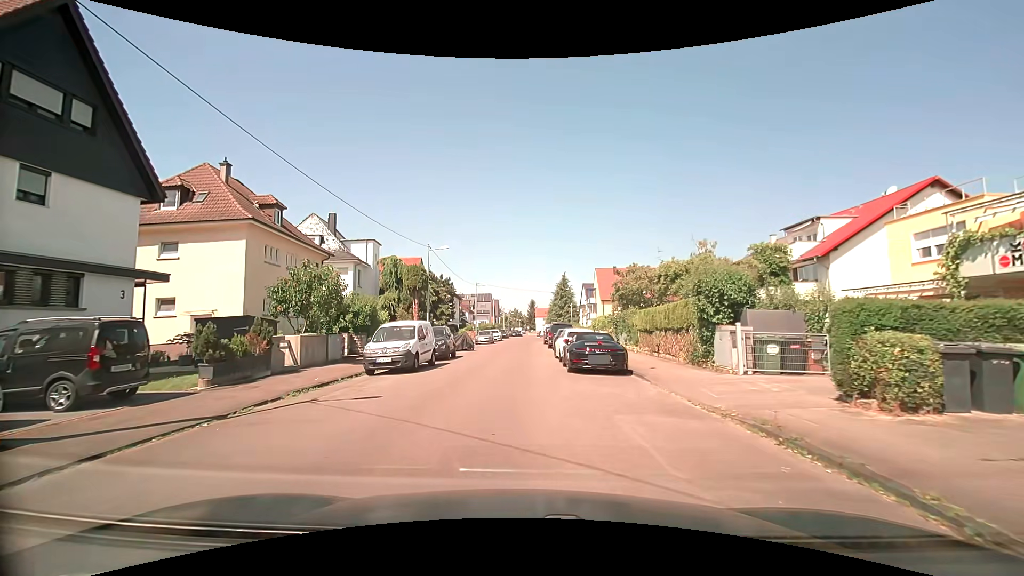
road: residential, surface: asphalt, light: Day
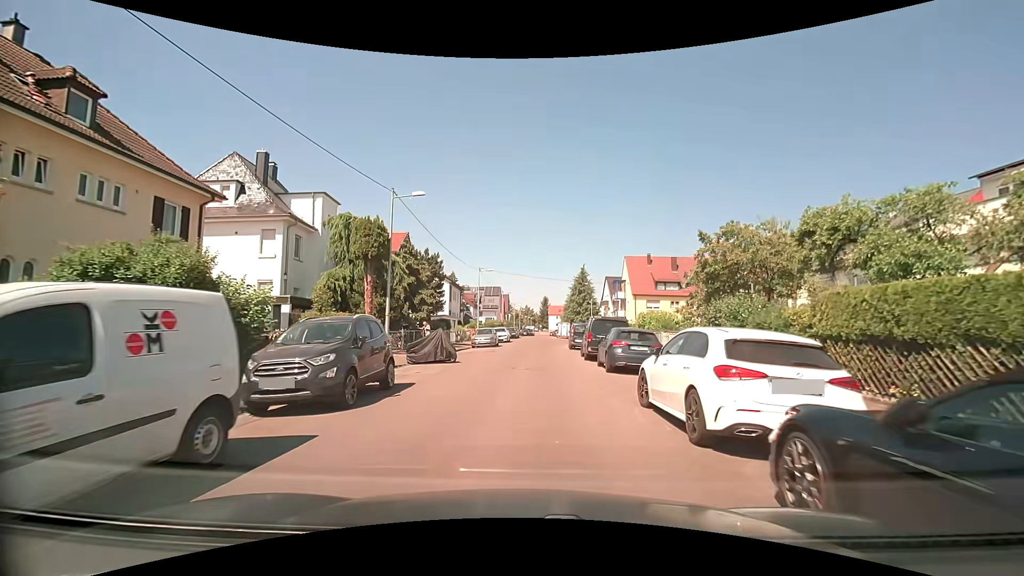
(-0.6, +15.1) m; -2°
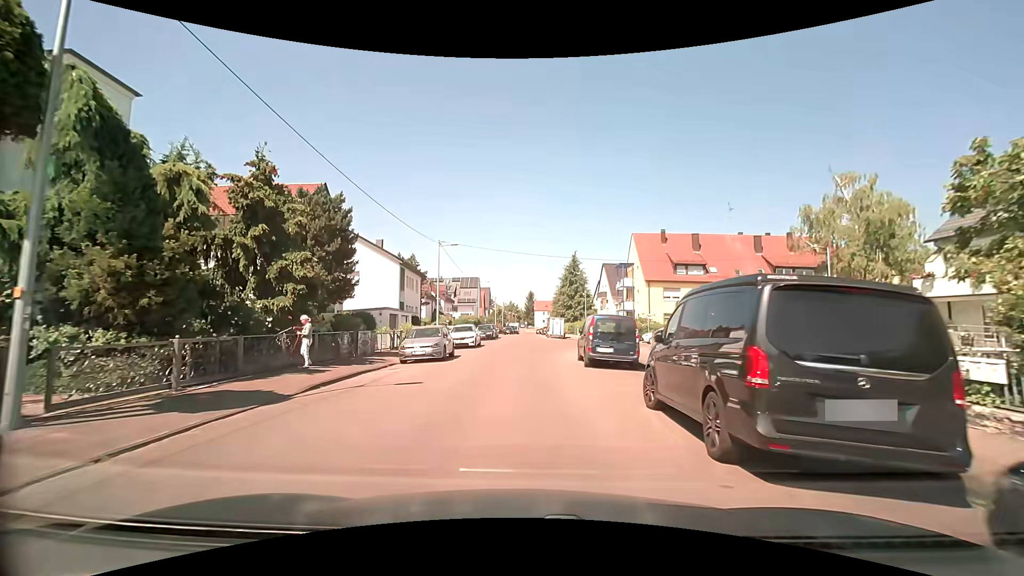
(+0.5, +16.6) m; +2°
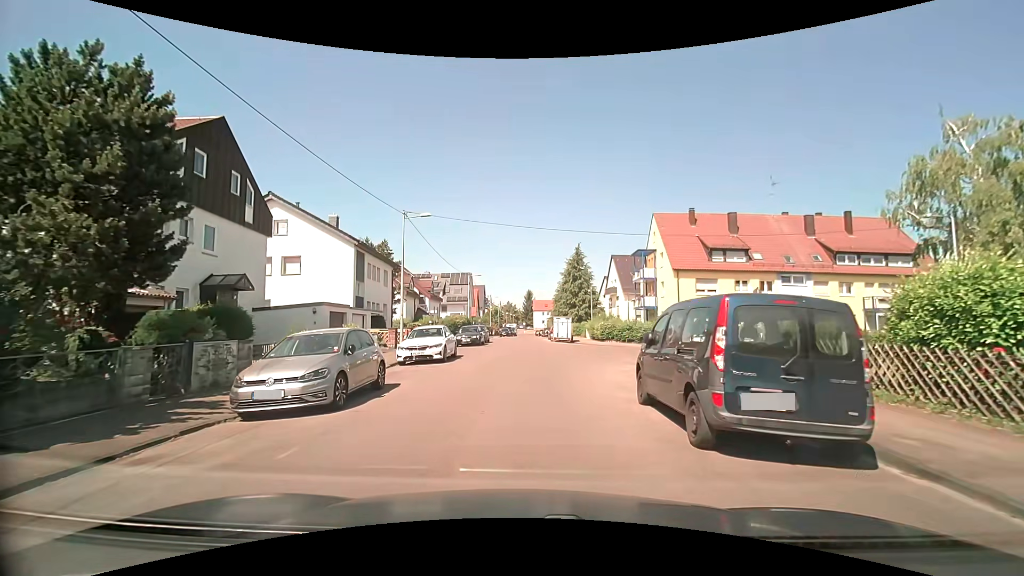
(0.0, +10.8) m; 0°
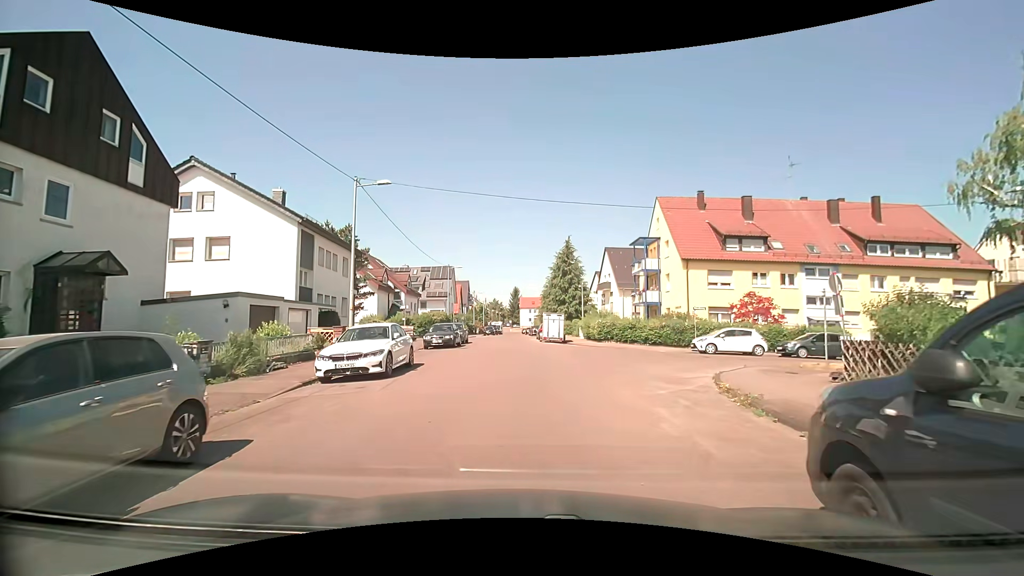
(+0.1, +6.1) m; +2°
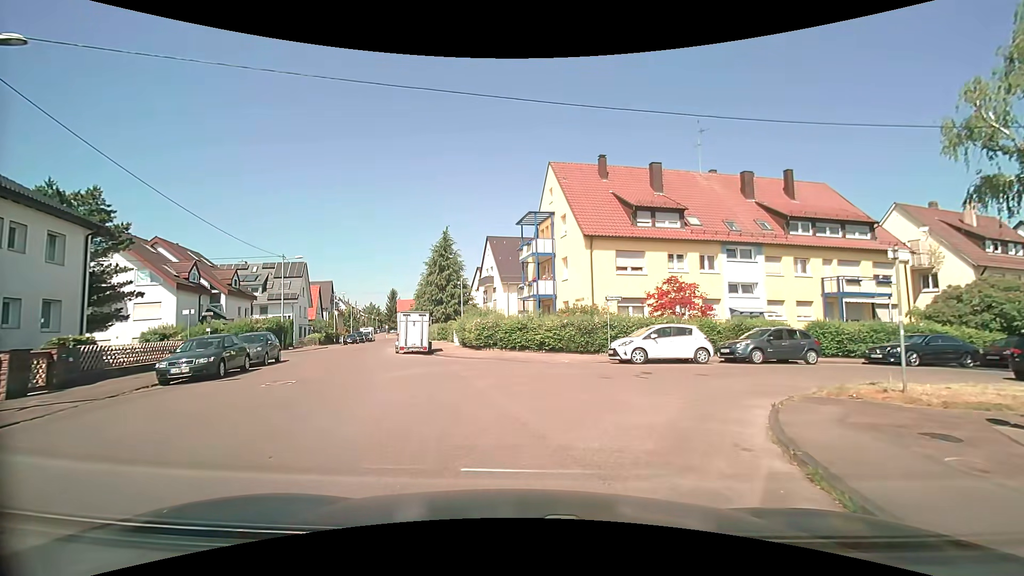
(+1.4, +10.6) m; +13°
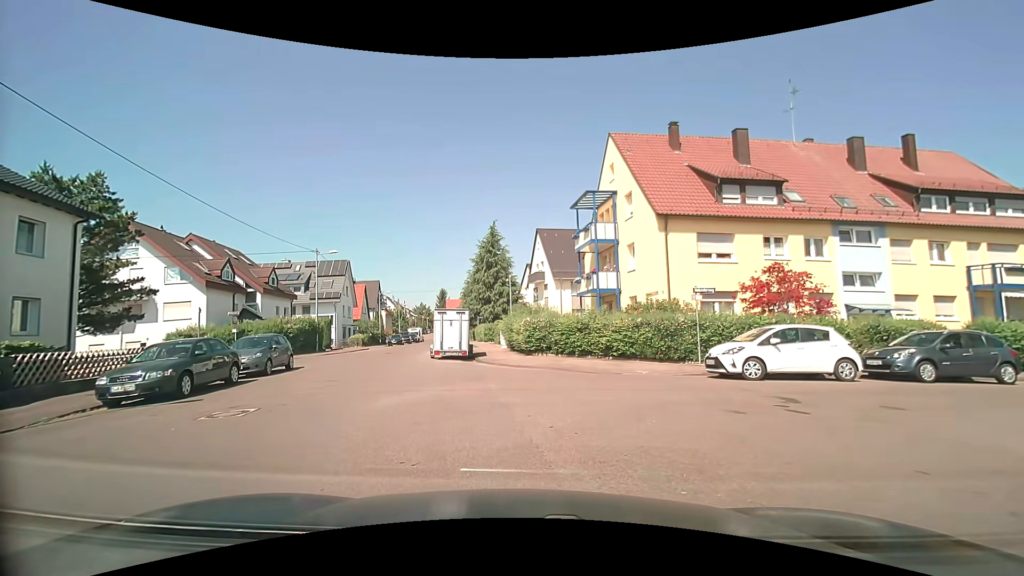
(-0.2, +4.7) m; -5°
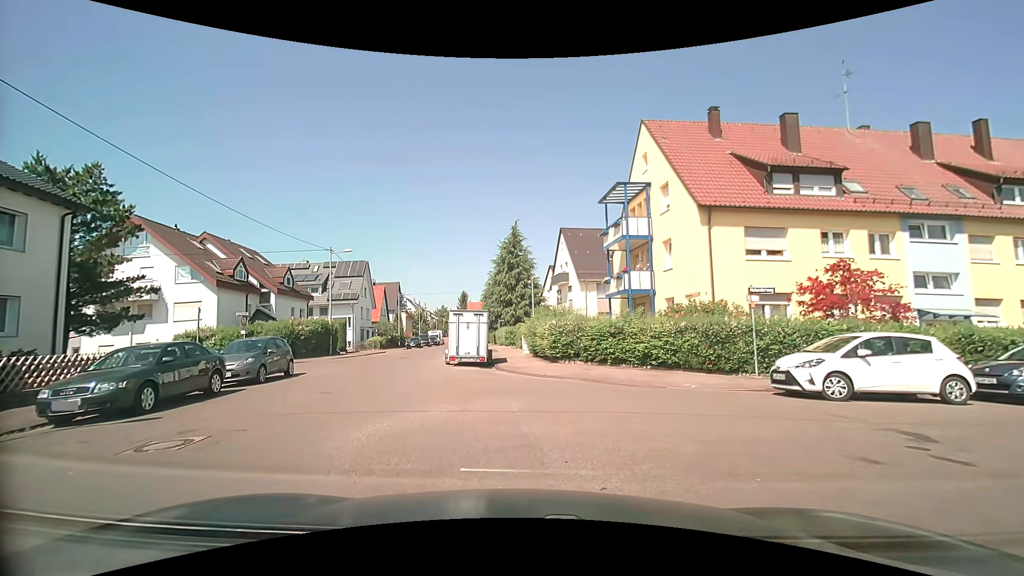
(-0.1, +2.2) m; -5°
(-1, +10) (-4, +20) (-5, +29) (-6, +39) (-7, +49) (-7, +59) (-8, +69) (-9, +79) (-10, +89) (-11, +99) m
